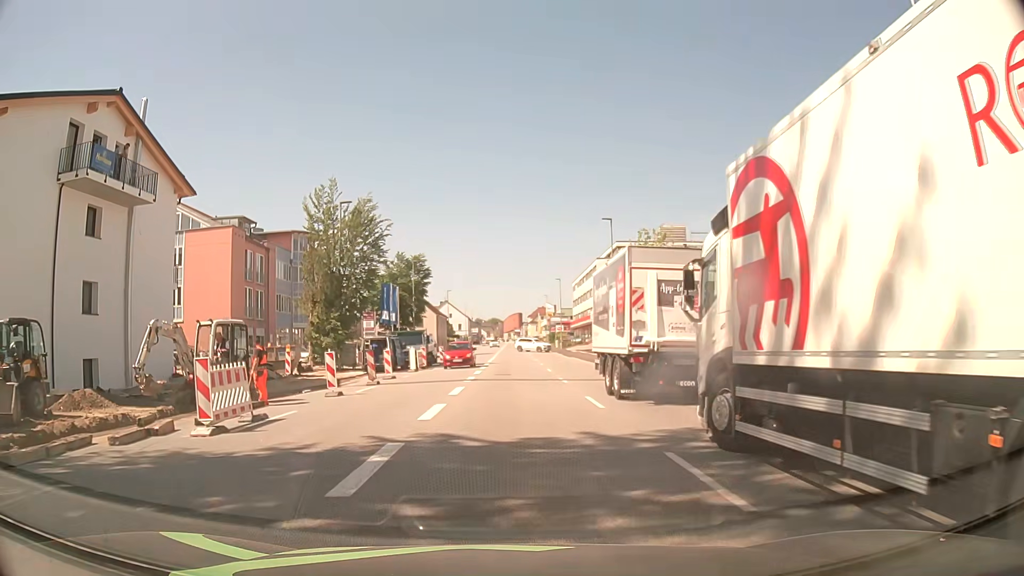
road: tertiary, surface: asphalt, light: Day
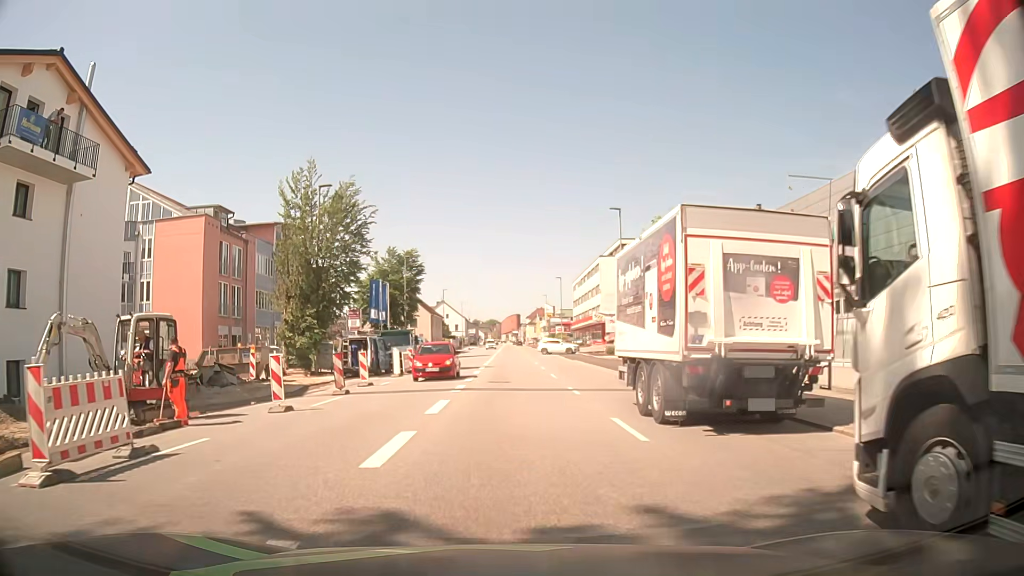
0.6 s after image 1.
(0.0, +4.7) m; +1°
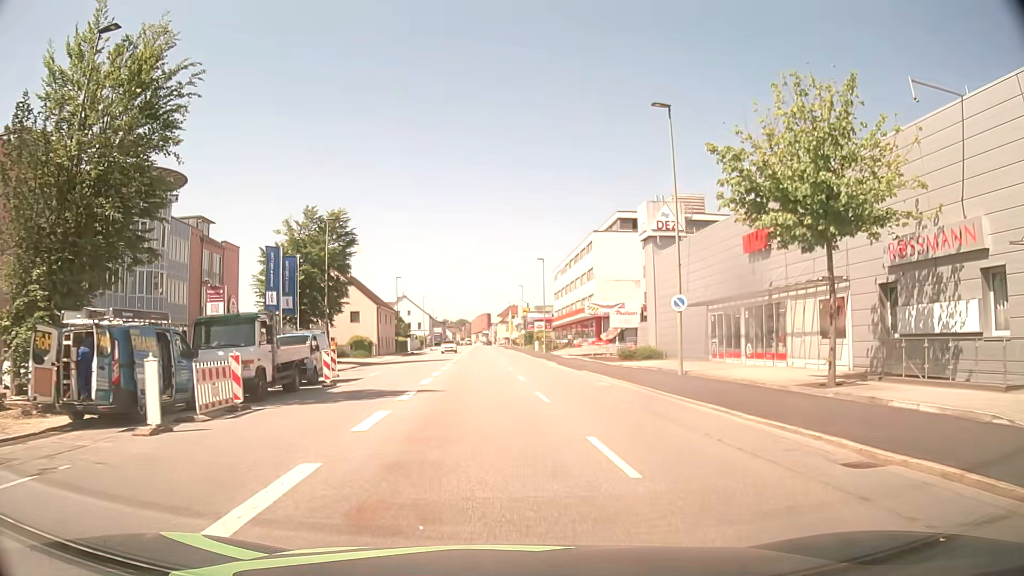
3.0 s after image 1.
(+0.1, +21.3) m; +2°
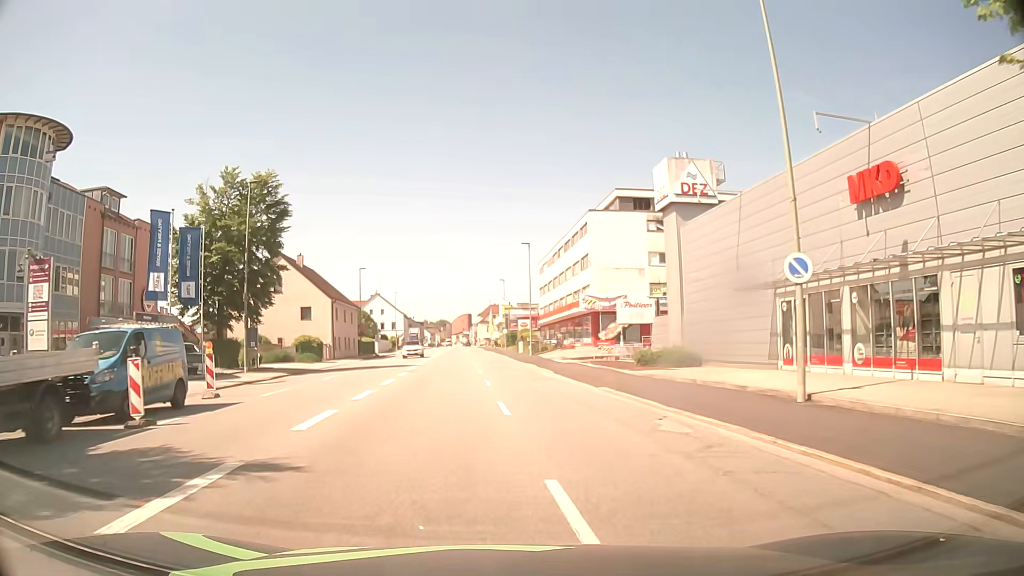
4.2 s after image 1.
(+0.2, +12.2) m; +1°
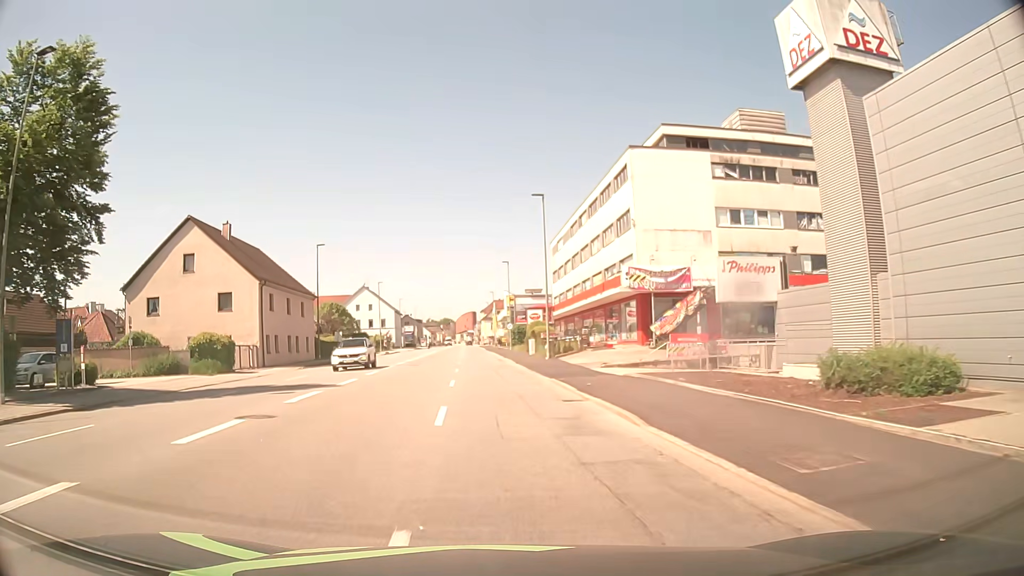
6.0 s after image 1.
(+0.2, +20.1) m; 0°
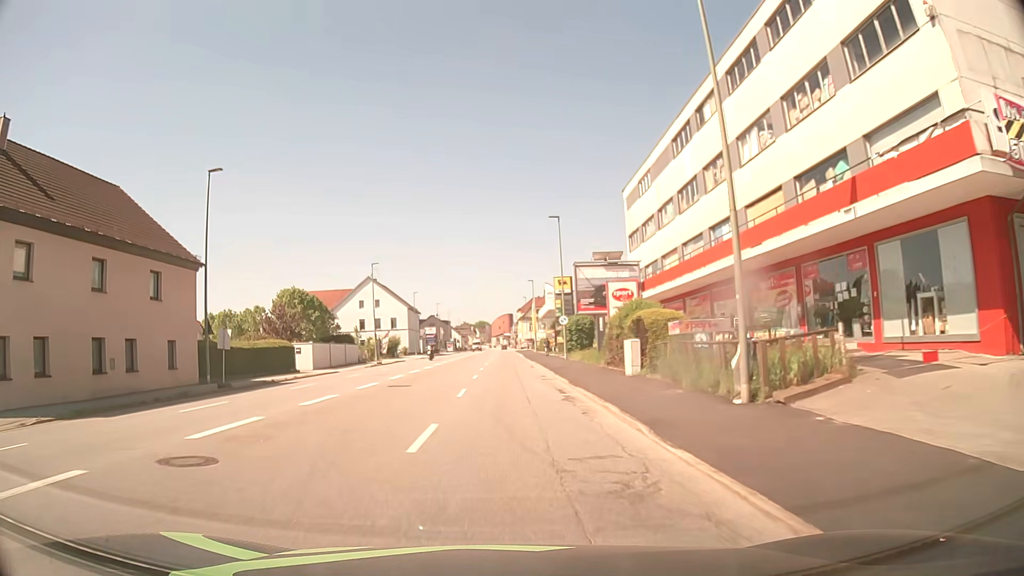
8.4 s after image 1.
(-1.1, +29.8) m; -3°
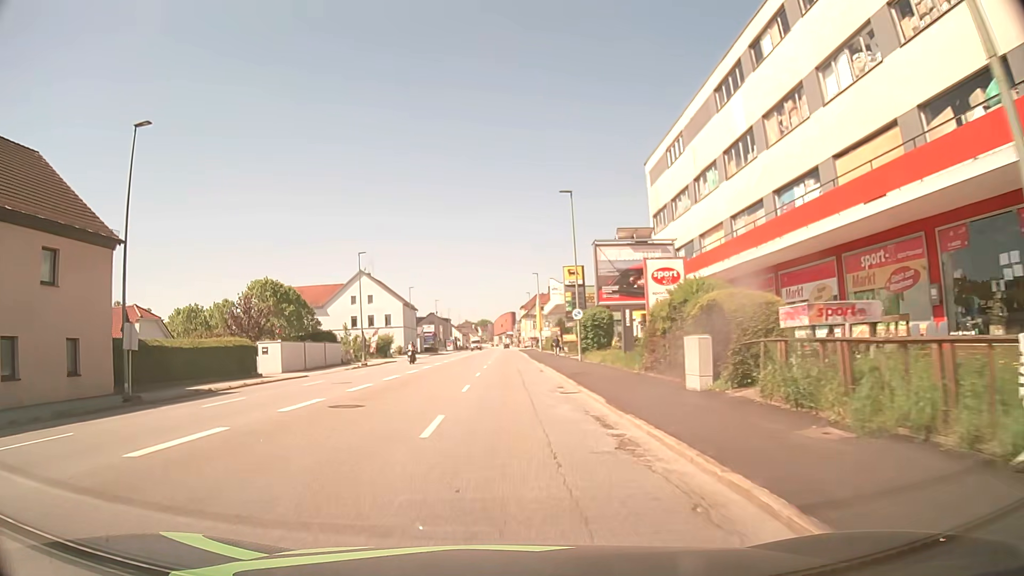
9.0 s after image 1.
(0.0, +7.8) m; 0°
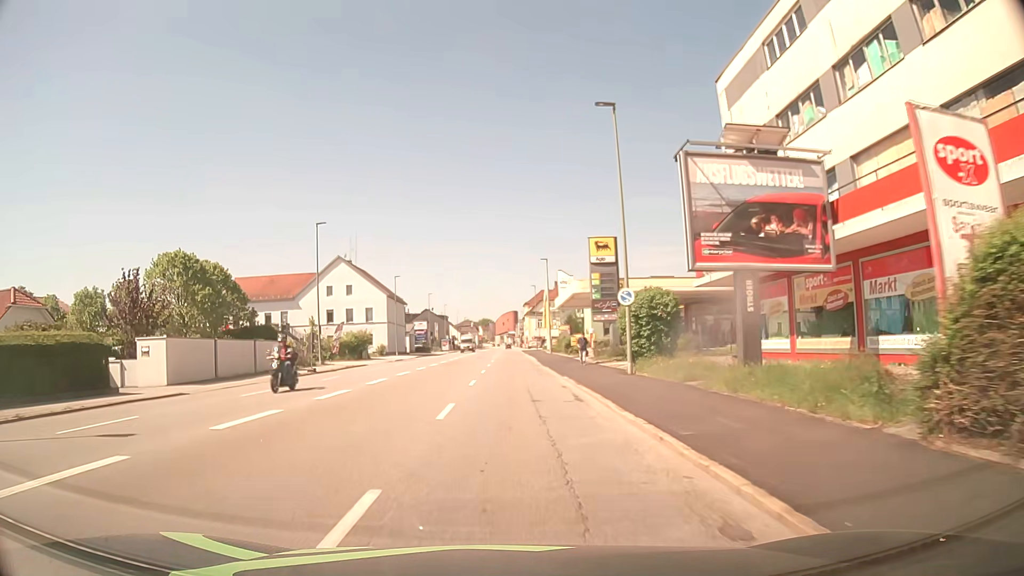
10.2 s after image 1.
(-0.1, +15.6) m; 0°
(0, +10) (0, +20) (0, +30) (0, +40) (0, +50) (0, +60) (0, +70) (0, +80) (0, +90) (0, +100) m
